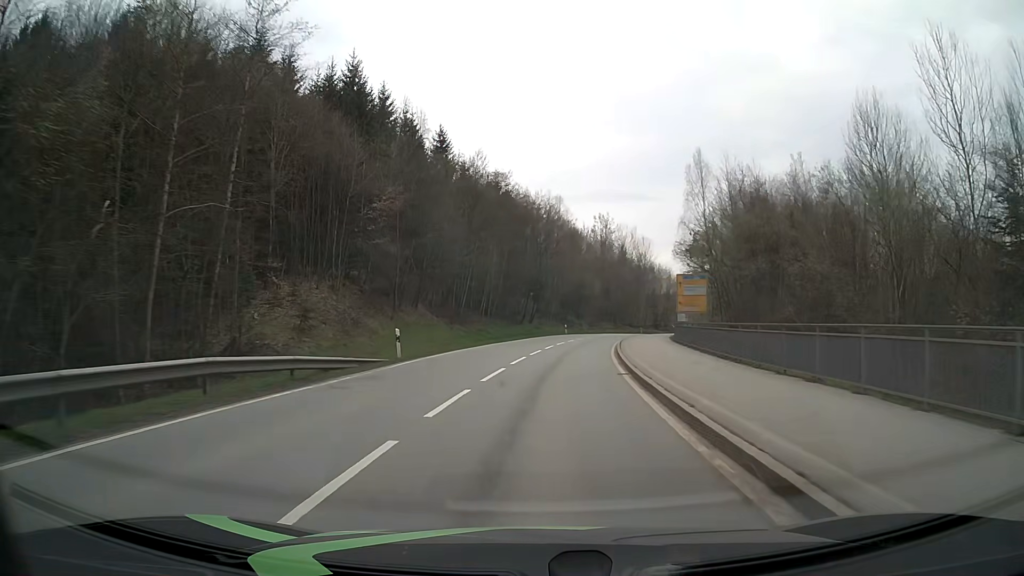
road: secondary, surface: asphalt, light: Day
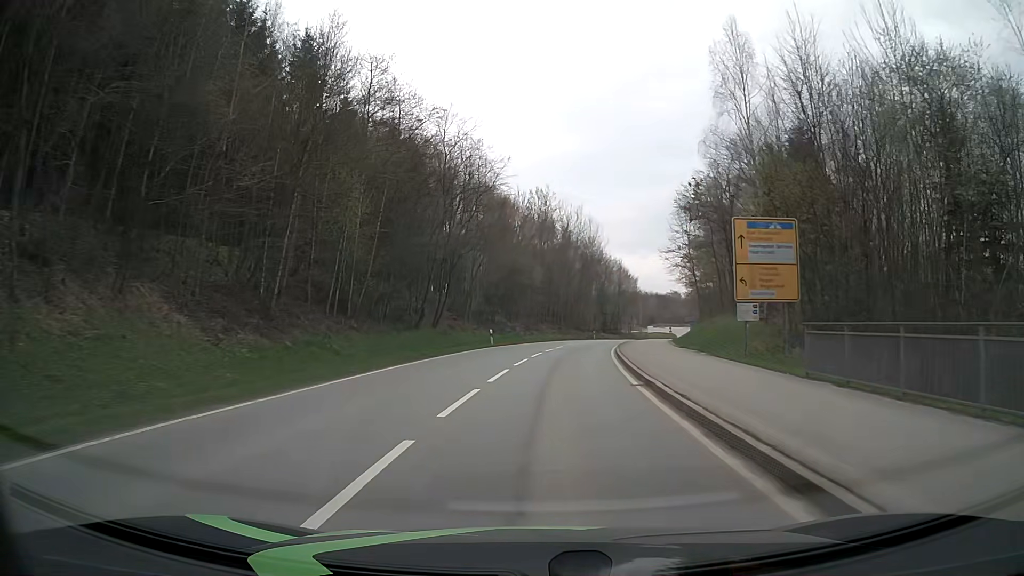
(+1.6, +29.8) m; +6°
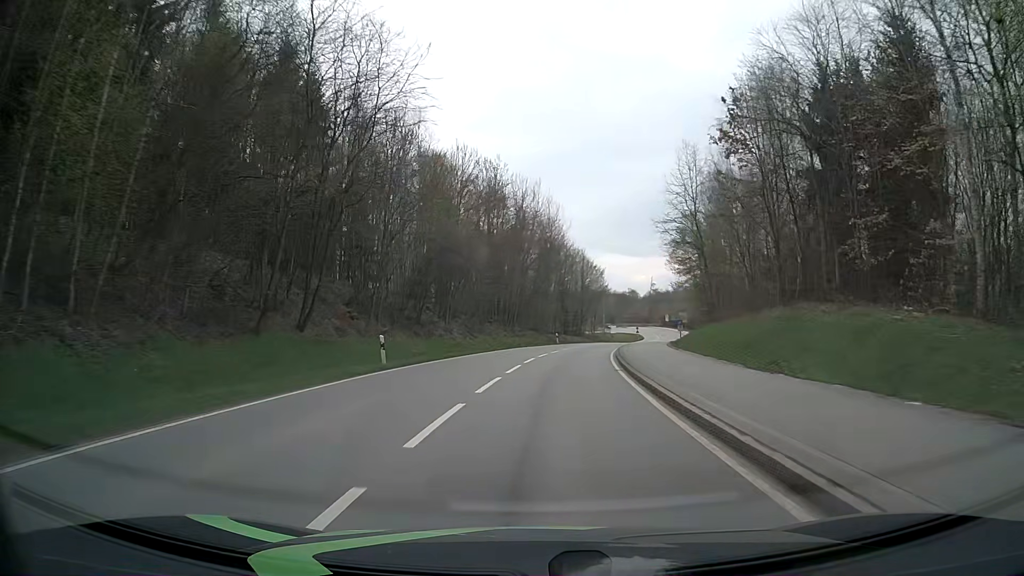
(+0.7, +20.2) m; +4°
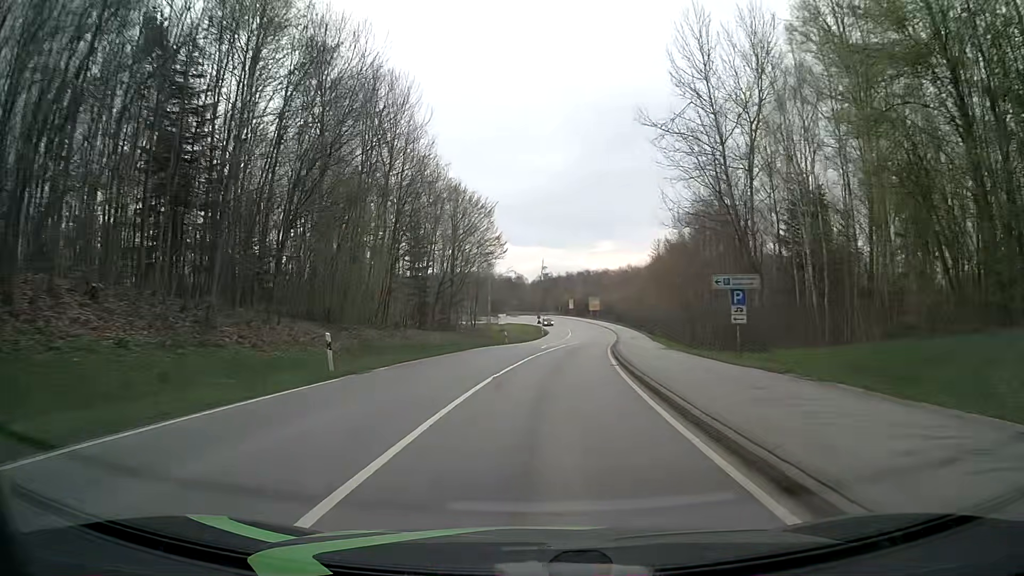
(+4.6, +51.7) m; +10°
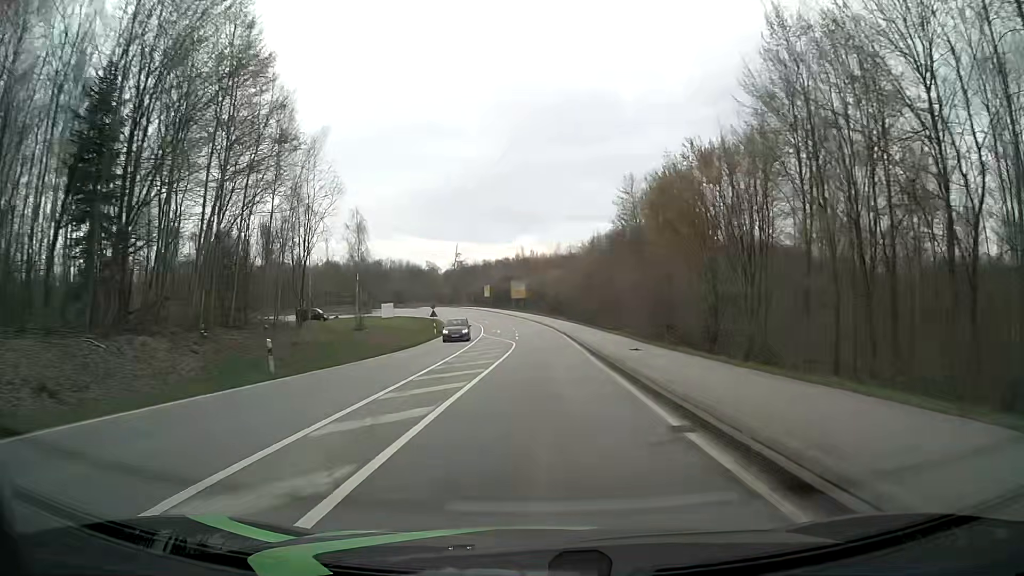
(+2.8, +41.3) m; +7°
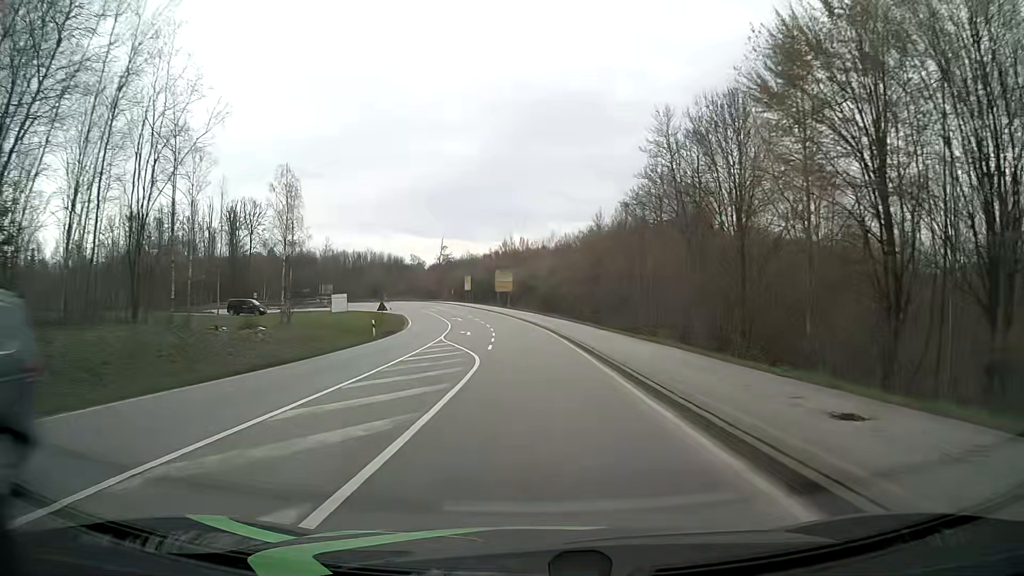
(+0.2, +19.9) m; 0°
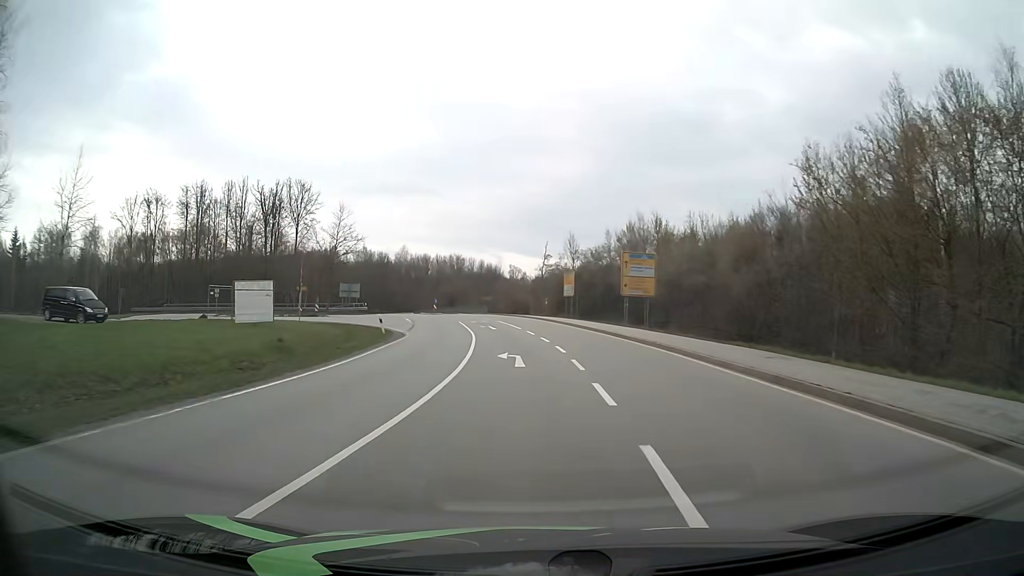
(-3.1, +46.2) m; -9°
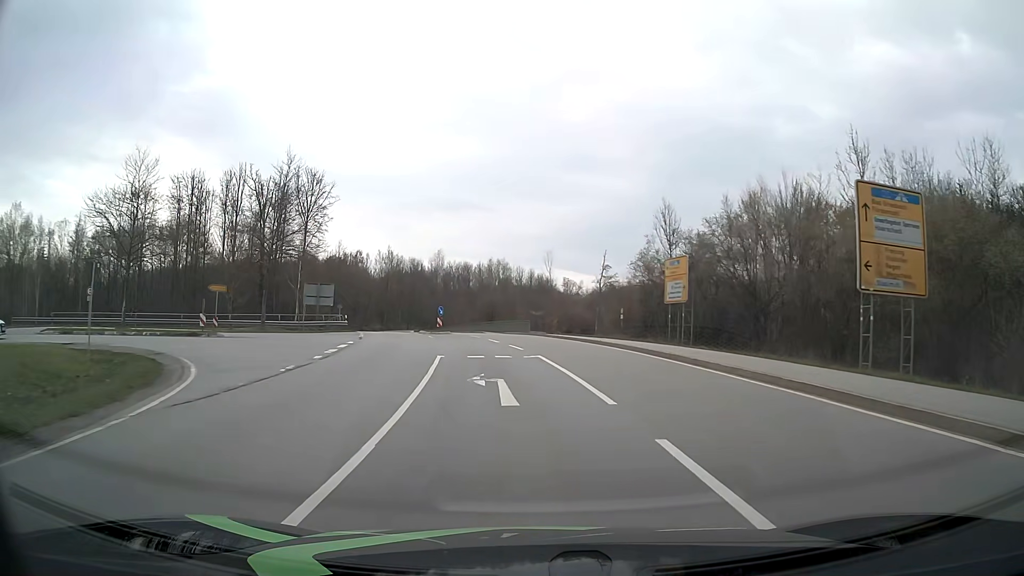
(-1.1, +29.3) m; -5°
(0, +10) (-1, +20) (-5, +29) (-14, +34) (-23, +32) (-32, +27) (-40, +21) (-47, +14) (-55, +7) (-63, +2) m
